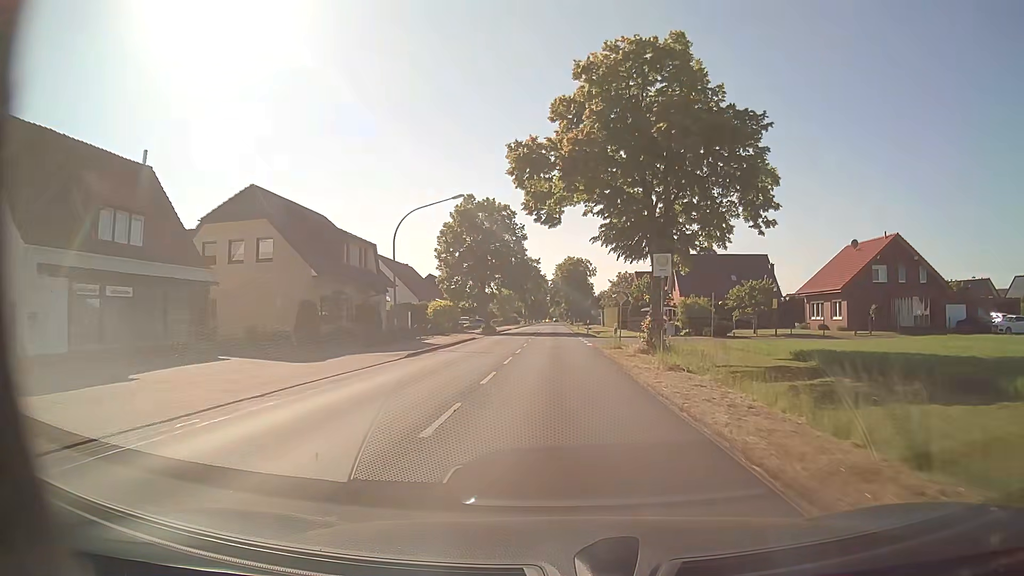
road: secondary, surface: asphalt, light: Day
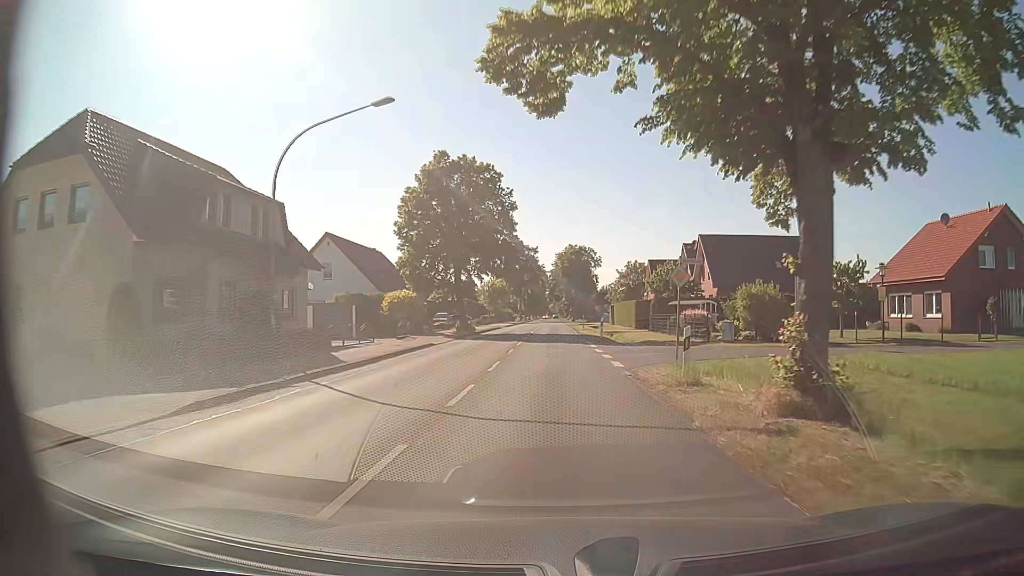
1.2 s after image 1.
(+0.2, +15.9) m; +1°
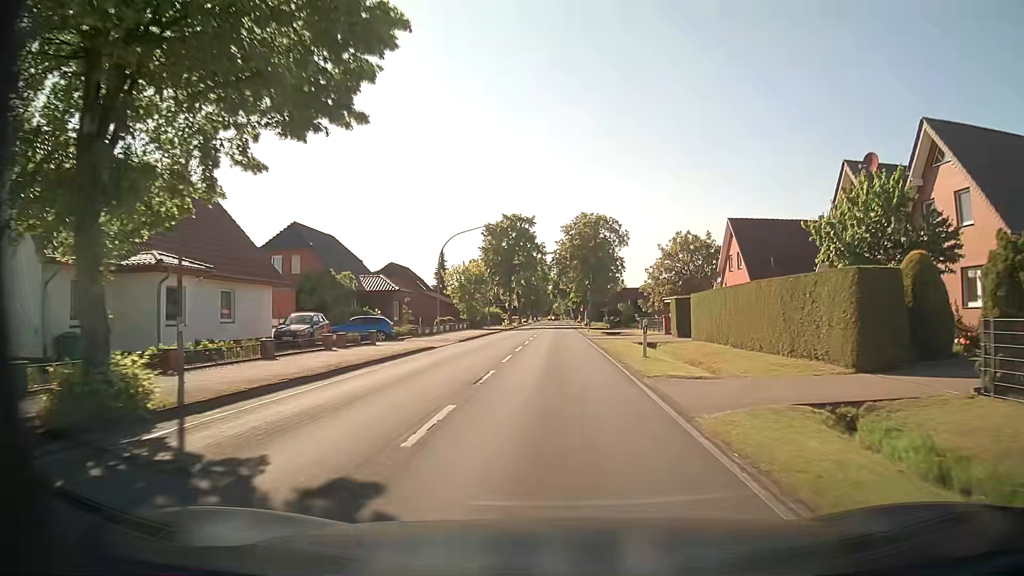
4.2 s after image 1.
(-0.1, +39.7) m; 0°
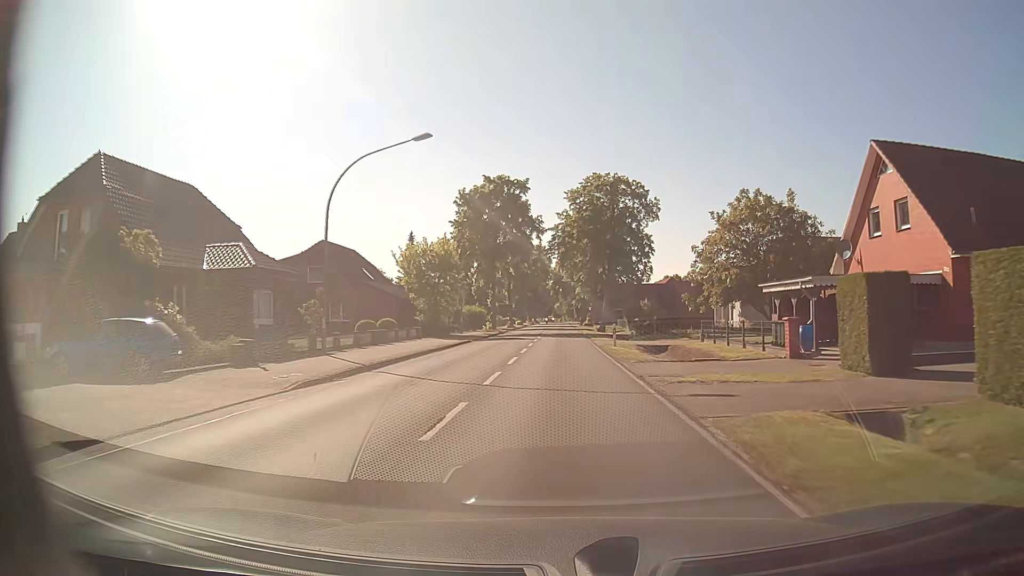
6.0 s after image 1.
(0.0, +23.8) m; 0°
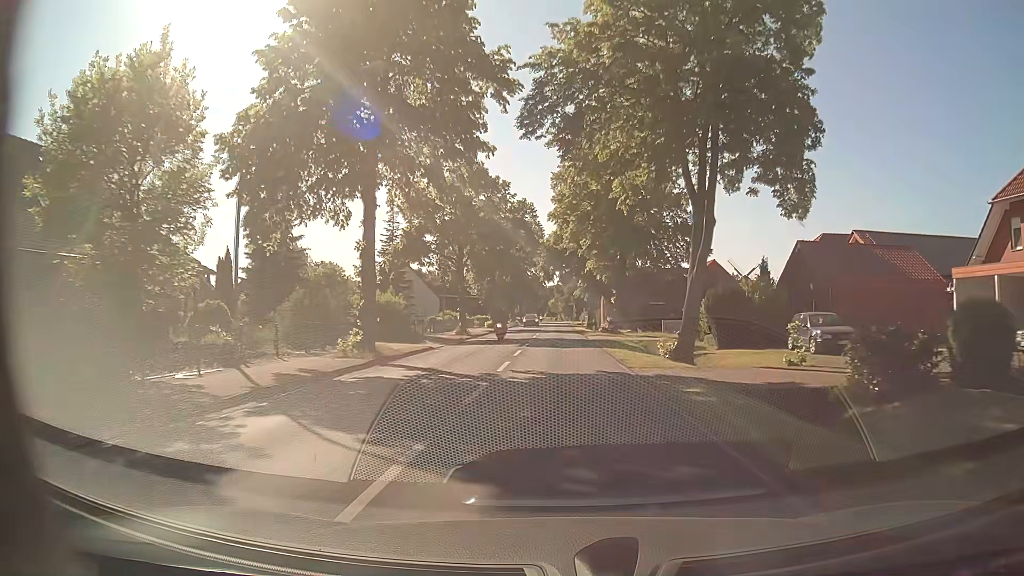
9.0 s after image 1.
(+0.2, +39.8) m; +1°
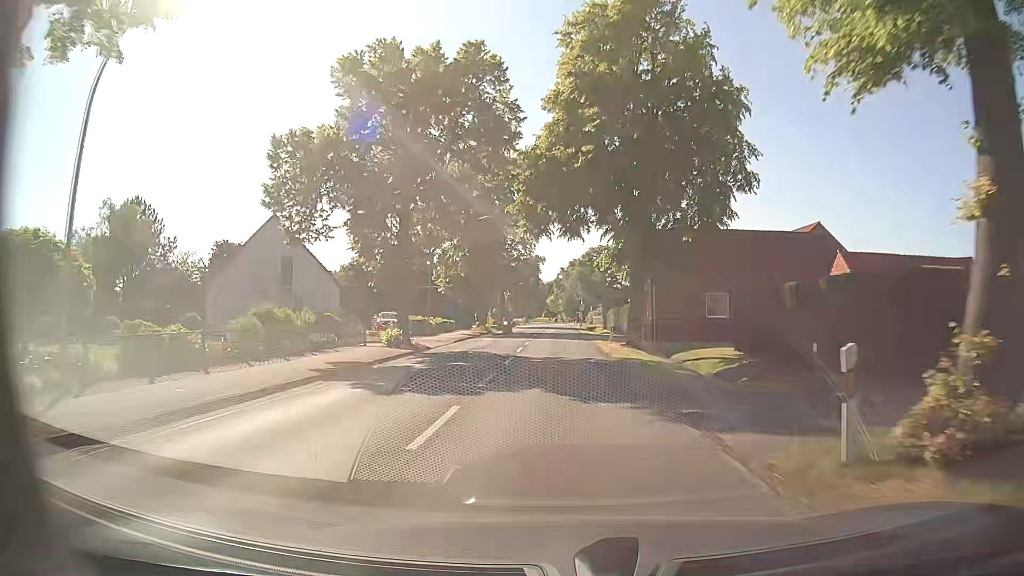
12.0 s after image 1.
(0.0, +39.7) m; 0°
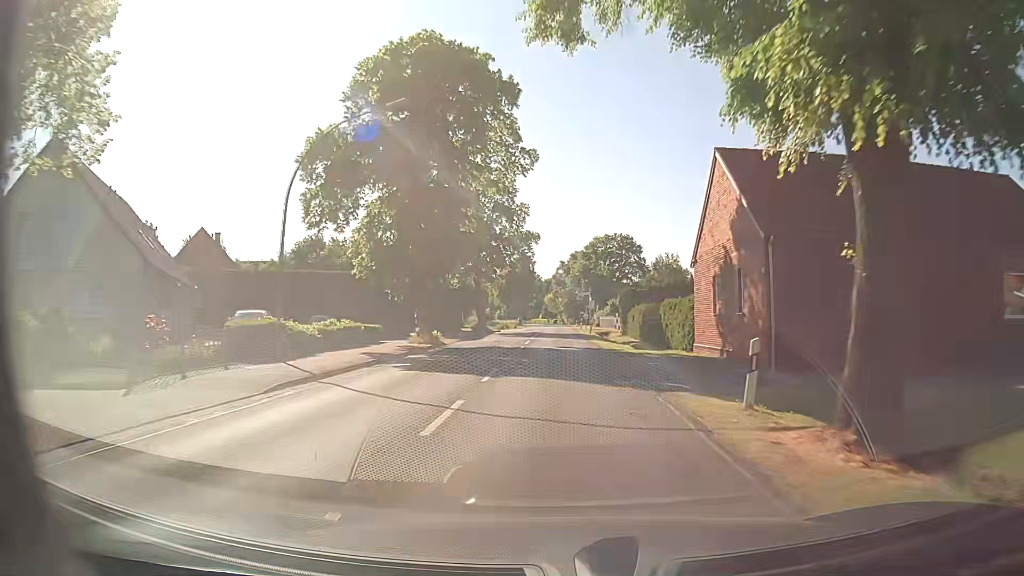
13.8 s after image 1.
(0.0, +23.8) m; 0°
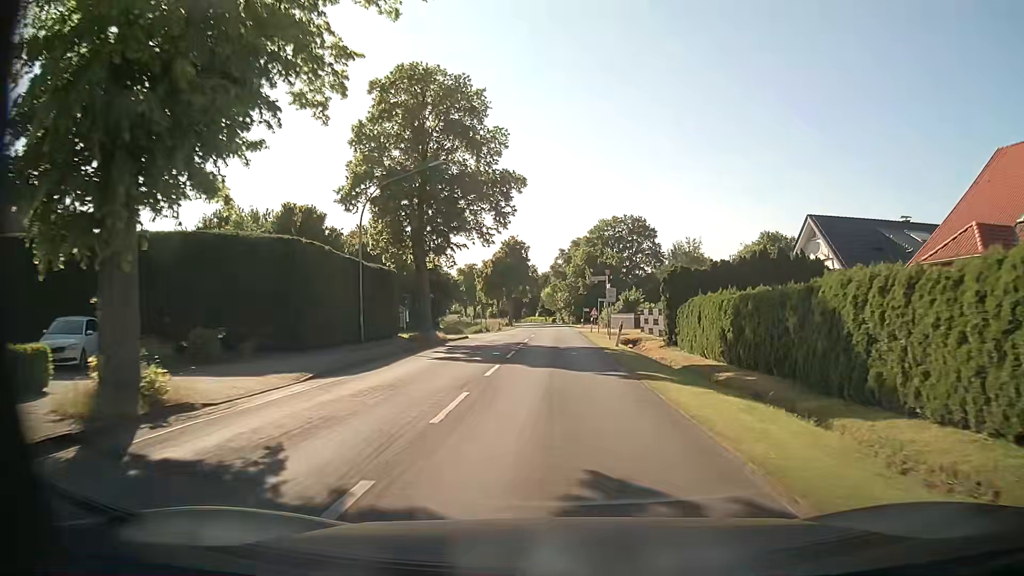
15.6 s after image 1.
(0.0, +23.7) m; 0°
(0, +10) (0, +20) (0, +30) (0, +40) (0, +50) (0, +60) (0, +70) (0, +80) (0, +90) (-1, +100) m
